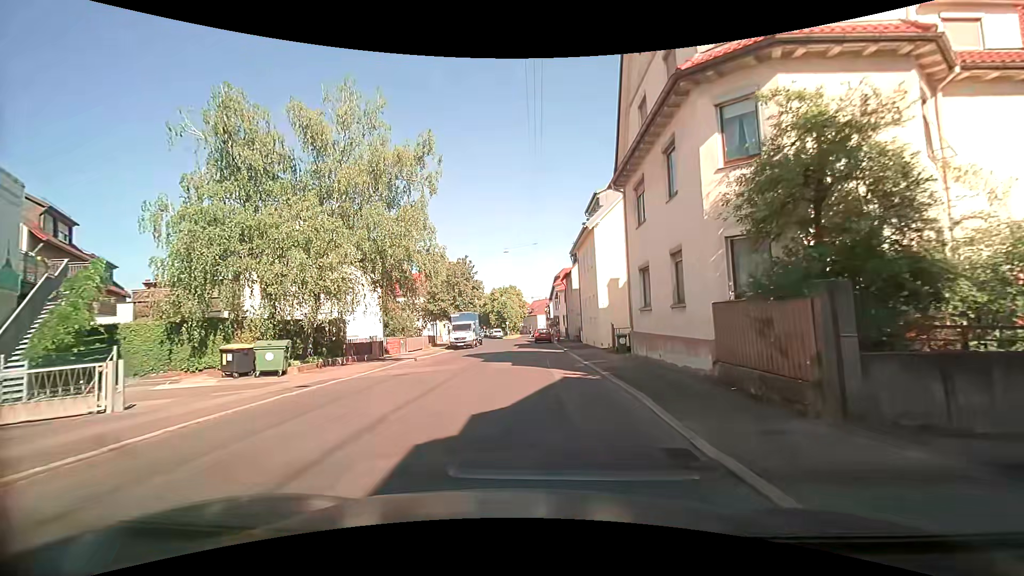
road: residential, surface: asphalt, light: Day
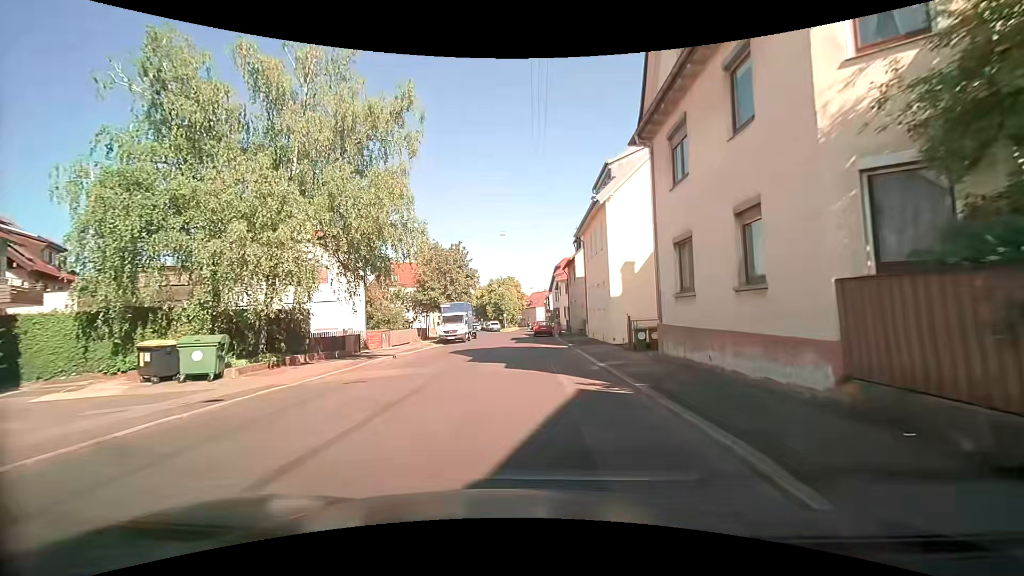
(0.0, +4.4) m; 0°
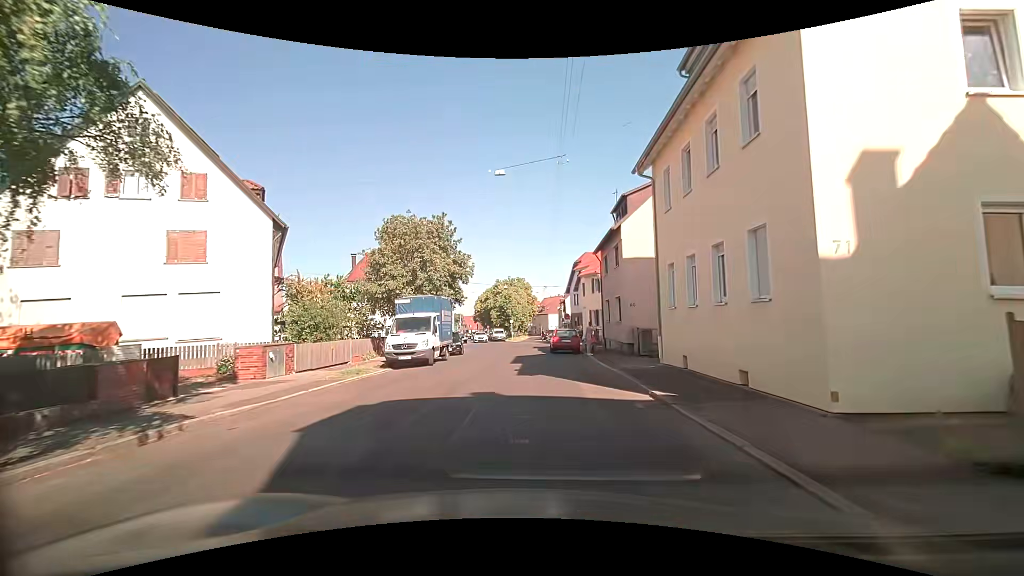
(0.0, +16.1) m; +1°
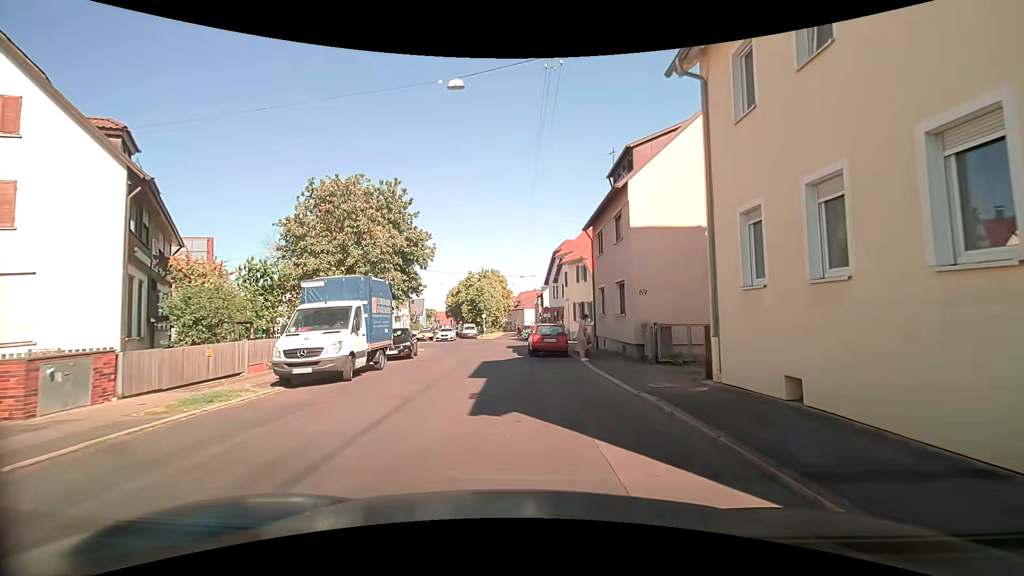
(-0.1, +7.1) m; +1°
